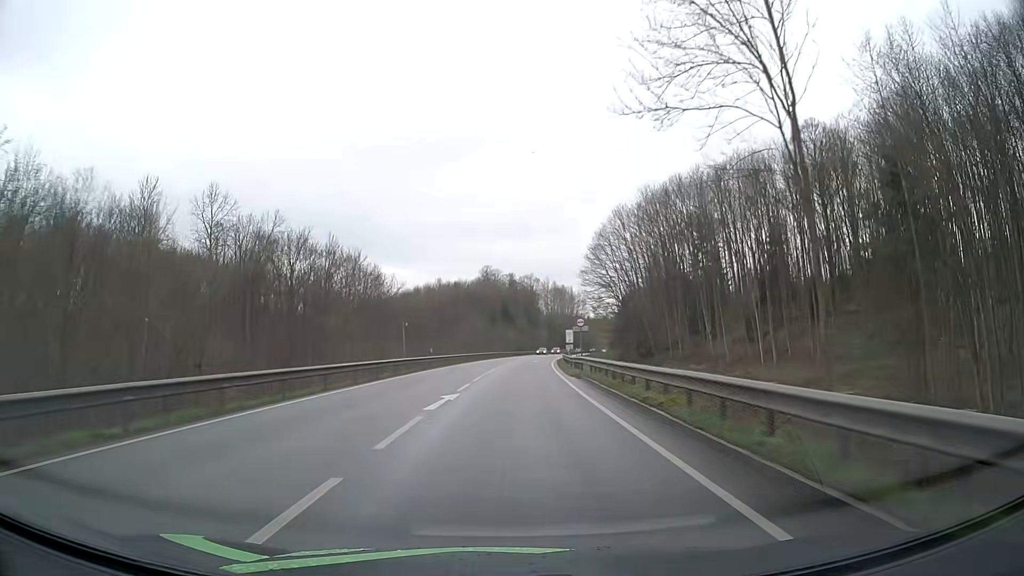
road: primary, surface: asphalt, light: Day
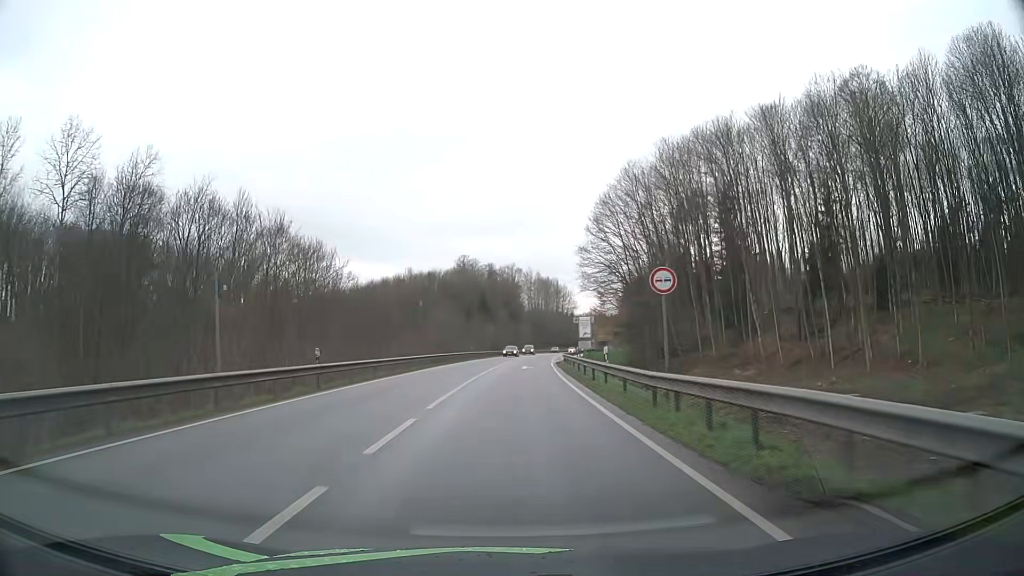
(+0.3, +24.4) m; +1°
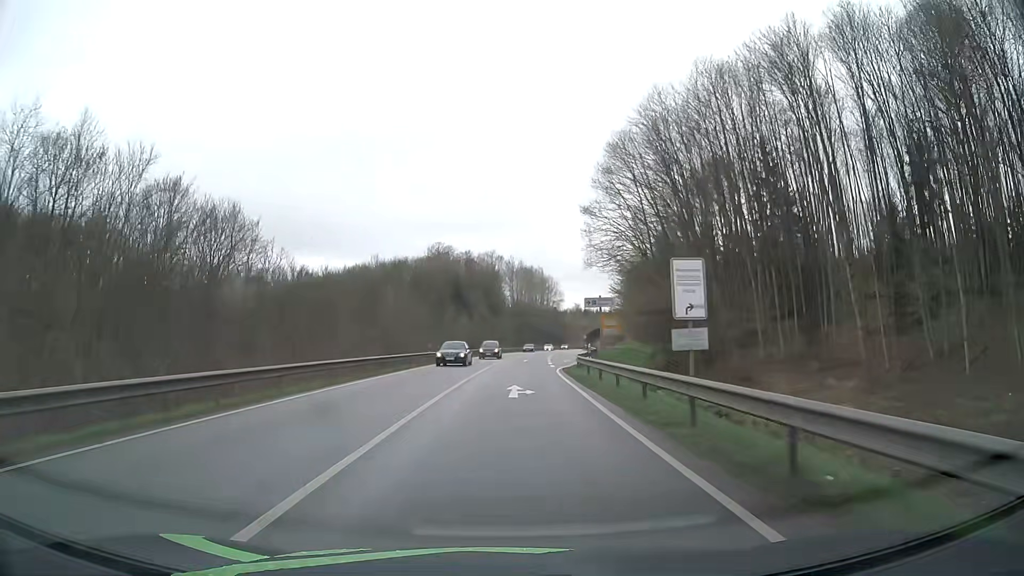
(+0.5, +23.4) m; +2°
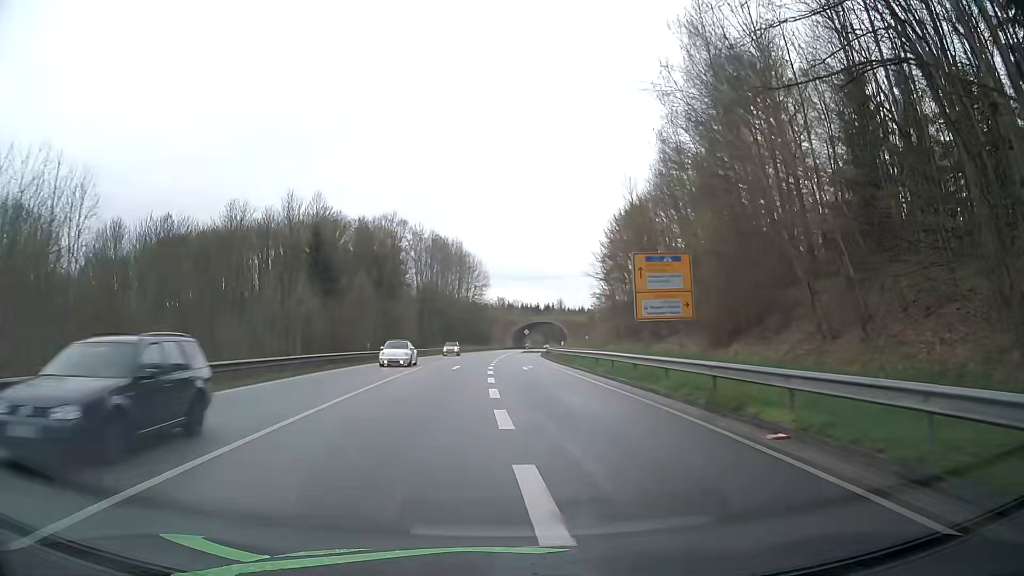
(+2.3, +52.8) m; +7°
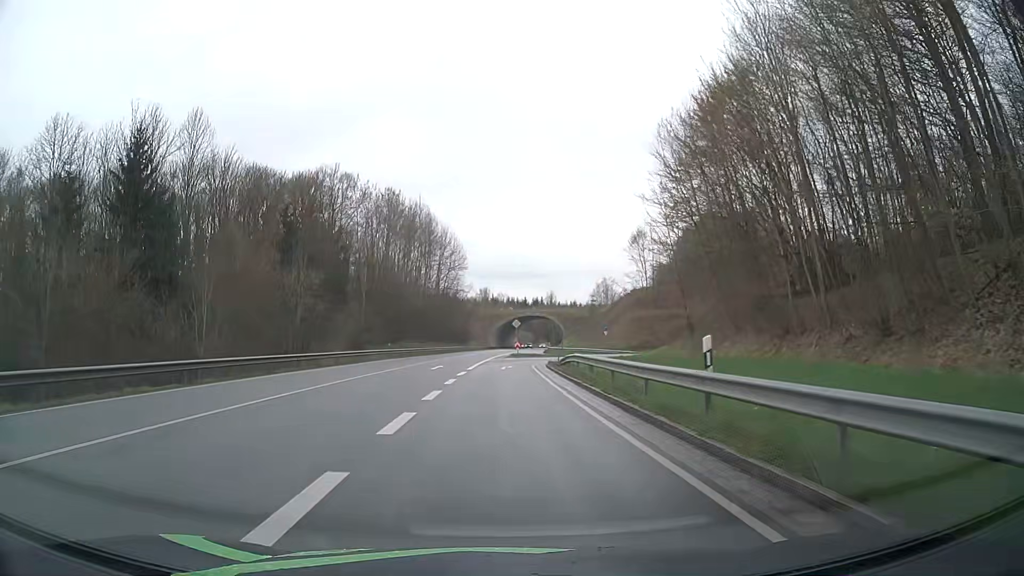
(+0.7, +36.4) m; +1°
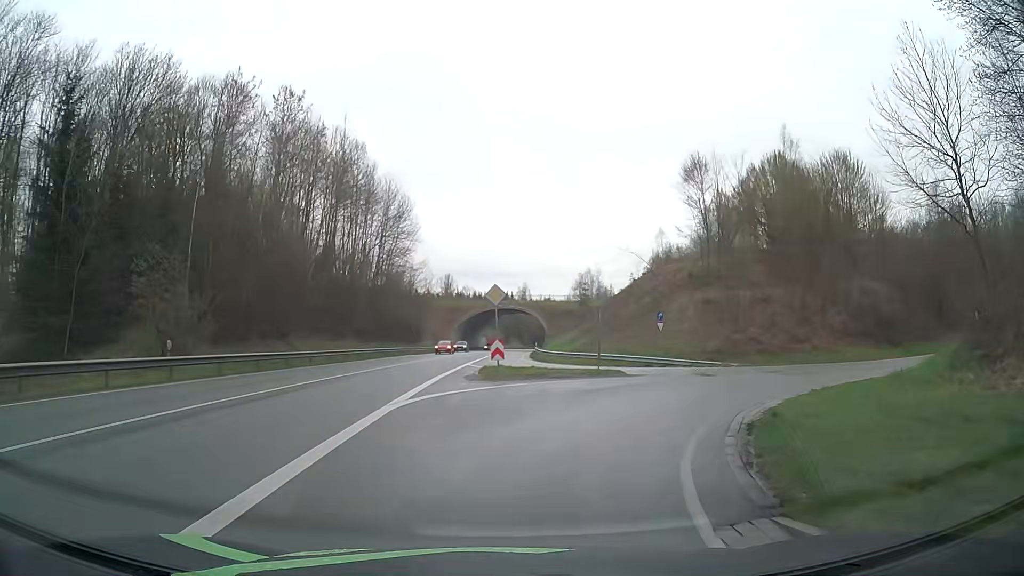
(0.0, +35.3) m; +3°
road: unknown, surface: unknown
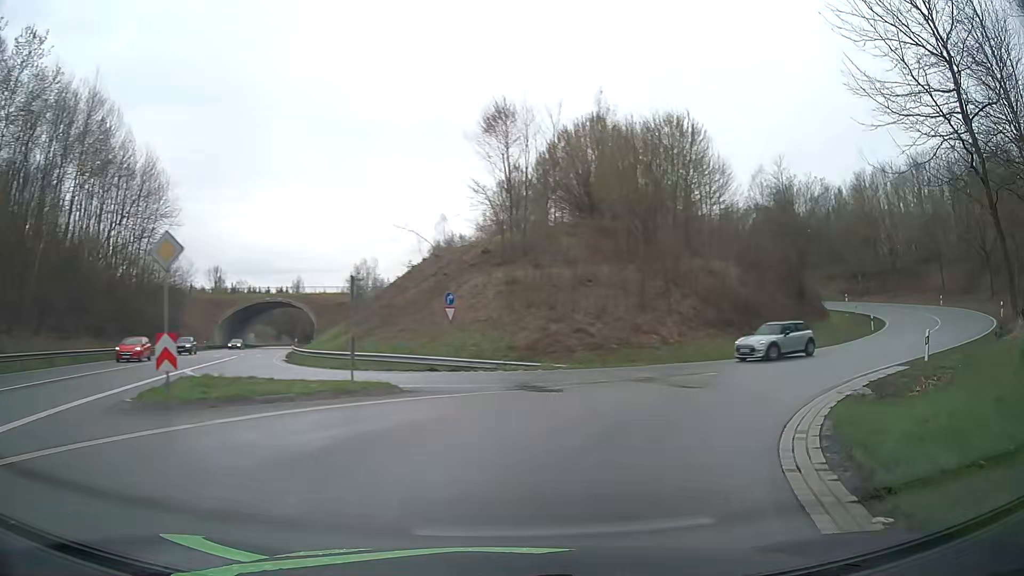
(+1.6, +11.3) m; +19°
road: primary_link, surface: asphalt
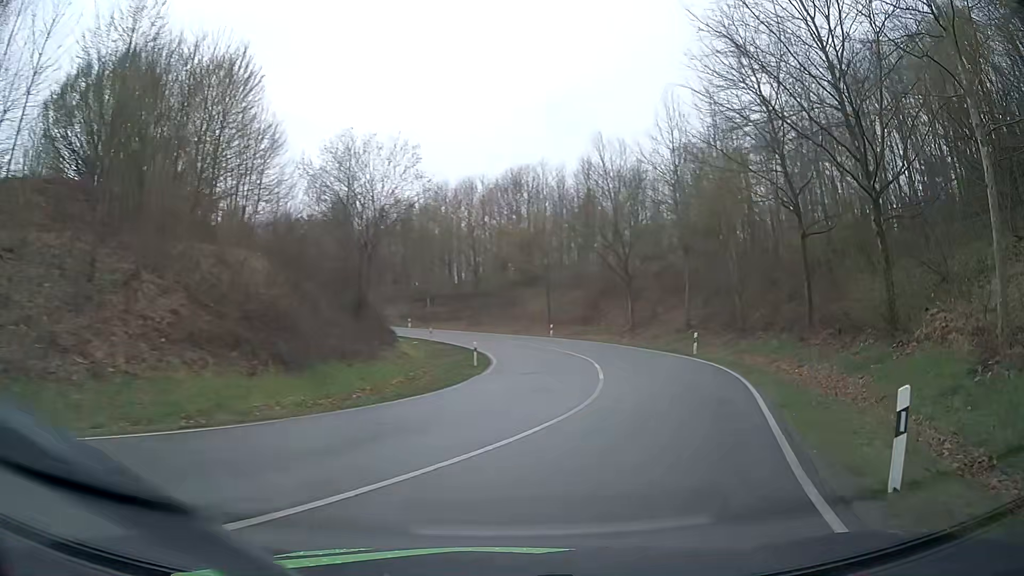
(+5.3, +15.7) m; +39°
(+1, +10) (+4, +20) (+6, +29) (+6, +39) (+4, +49) (0, +59) (-5, +67) (-11, +75) (-19, +81) (-27, +86) m
